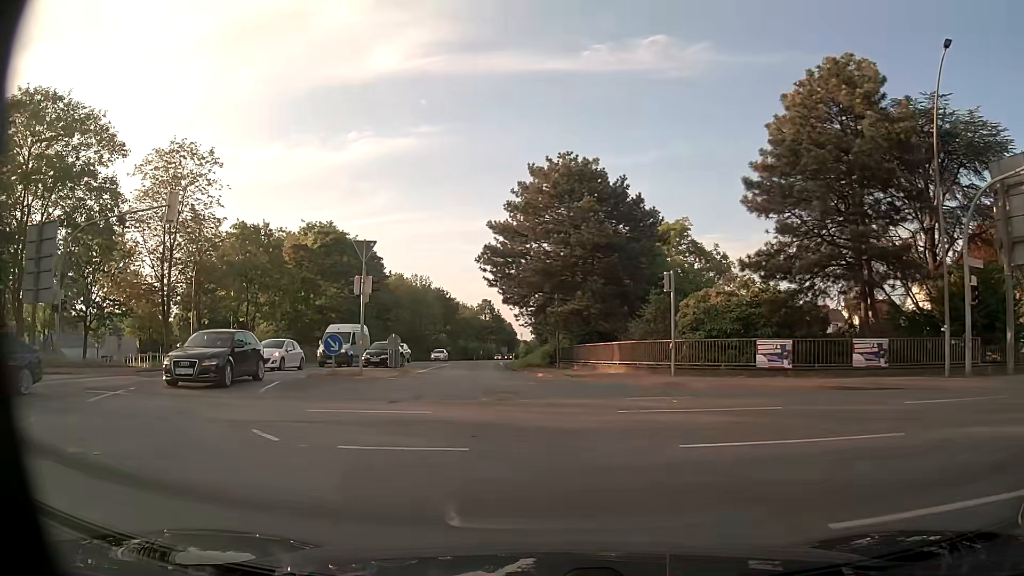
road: primary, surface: asphalt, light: Day
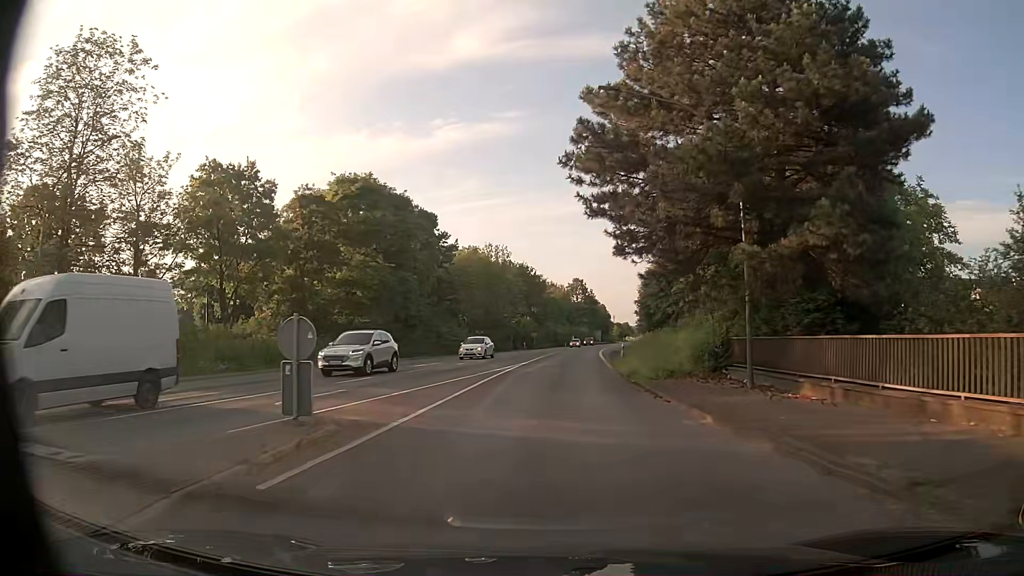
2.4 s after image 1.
(-2.1, +21.3) m; -8°
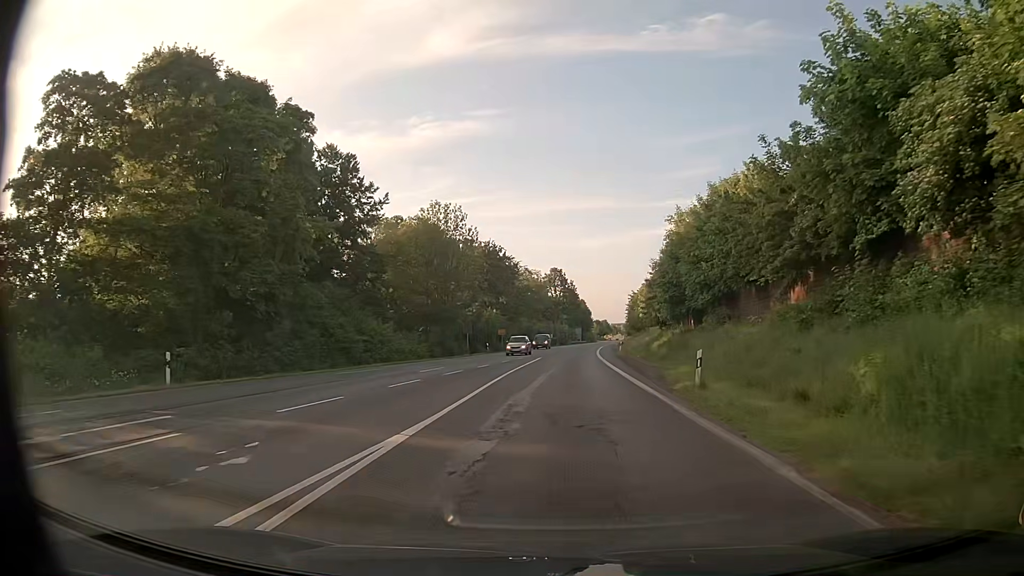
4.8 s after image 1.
(+0.2, +26.6) m; +2°
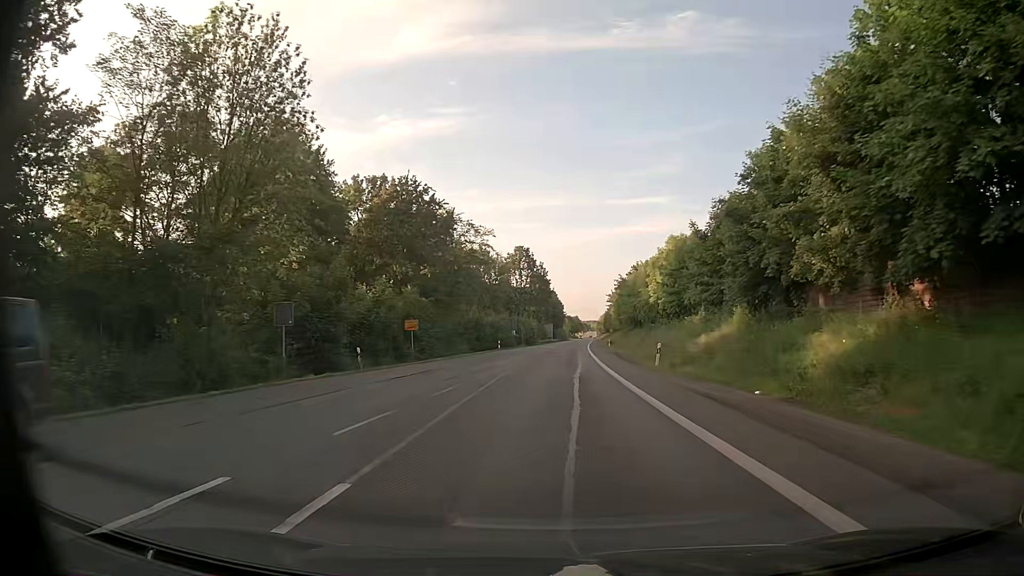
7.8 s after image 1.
(+1.0, +38.6) m; +2°
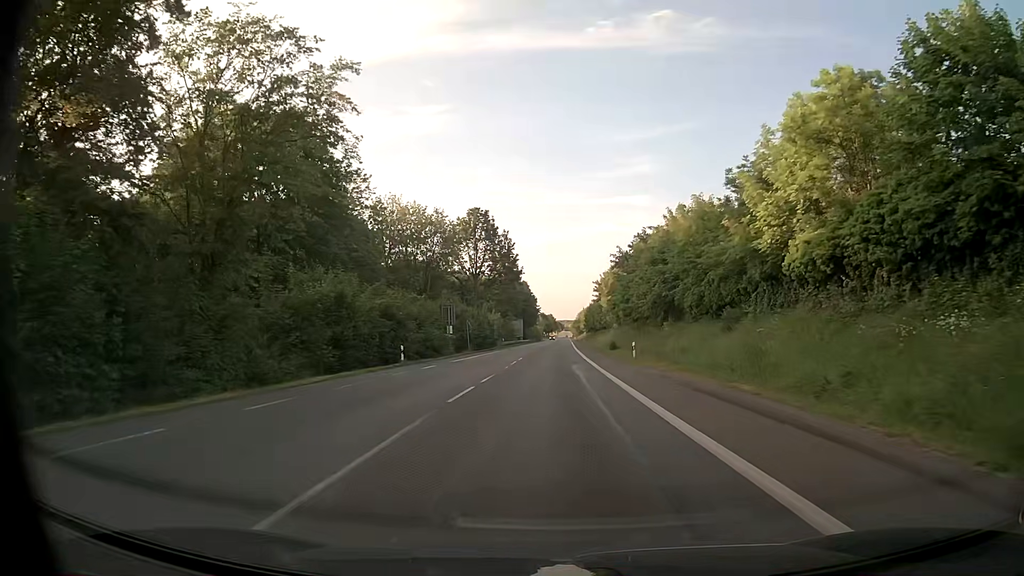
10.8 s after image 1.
(+1.0, +41.5) m; +2°
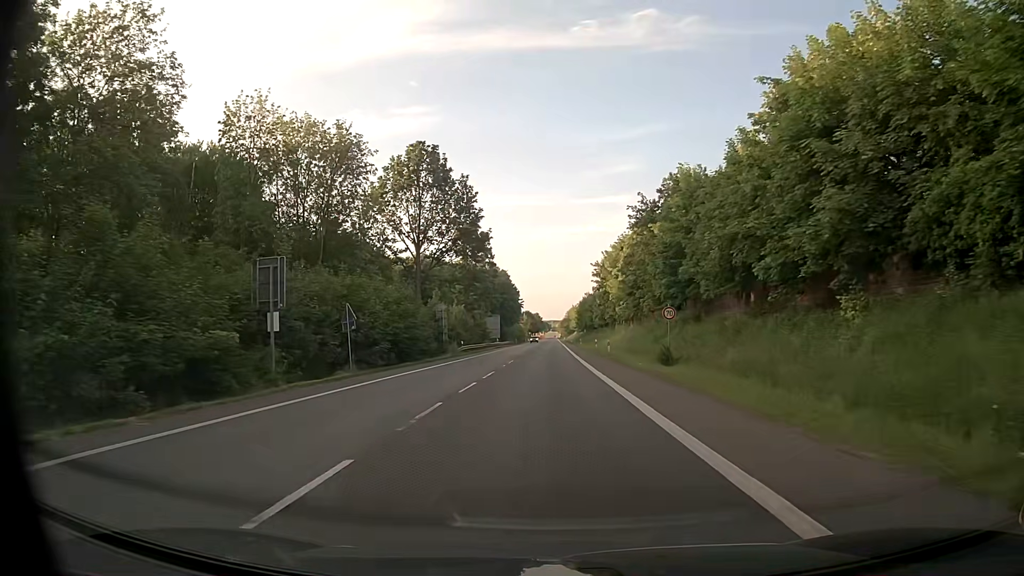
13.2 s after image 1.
(+0.5, +34.5) m; +1°
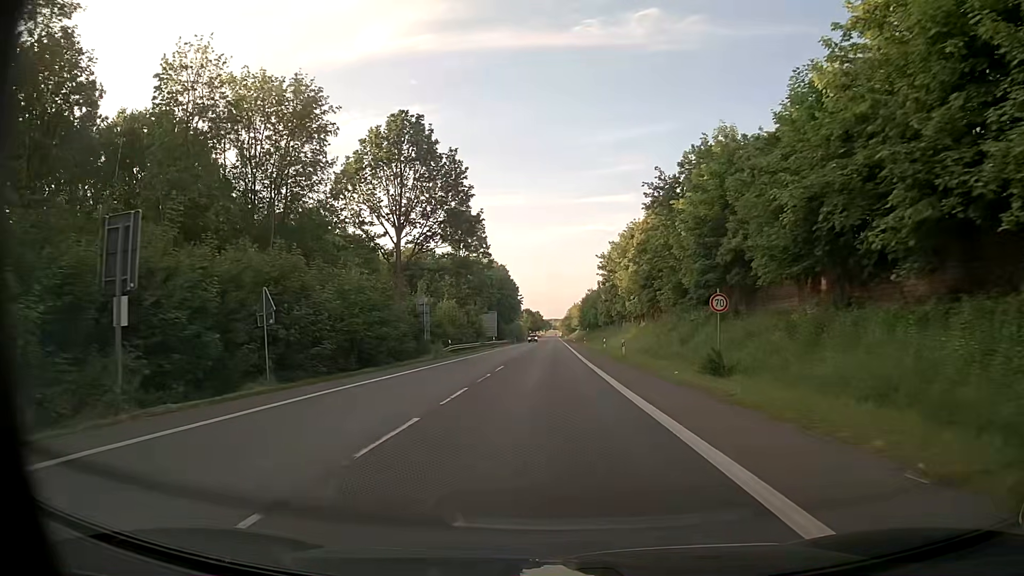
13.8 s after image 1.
(0.0, +8.9) m; 0°
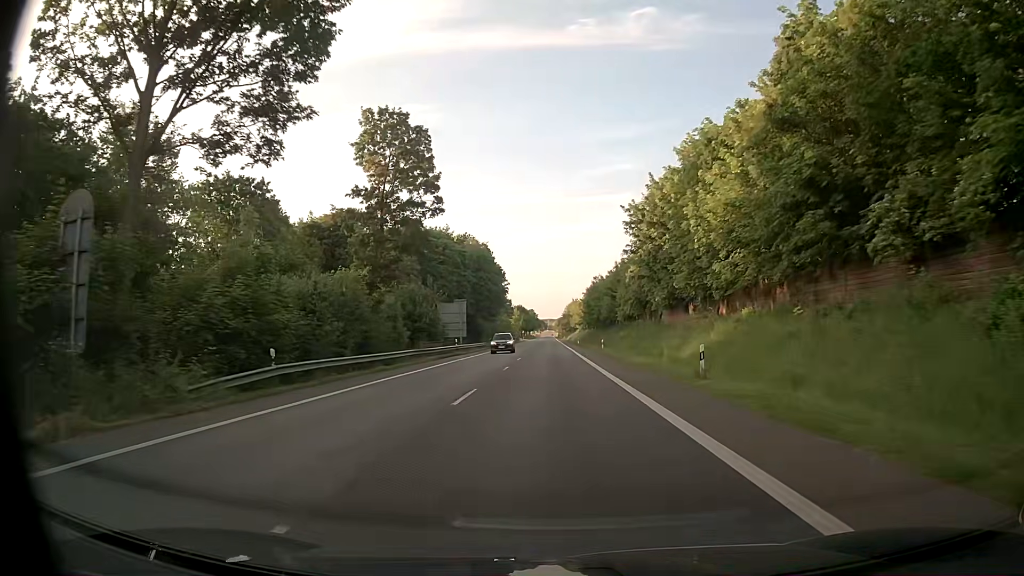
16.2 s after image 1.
(0.0, +36.6) m; 0°
(0, +10) (0, +20) (0, +30) (0, +40) (0, +50) (0, +60) (0, +70) (0, +80) (+1, +90) (+1, +100) m
